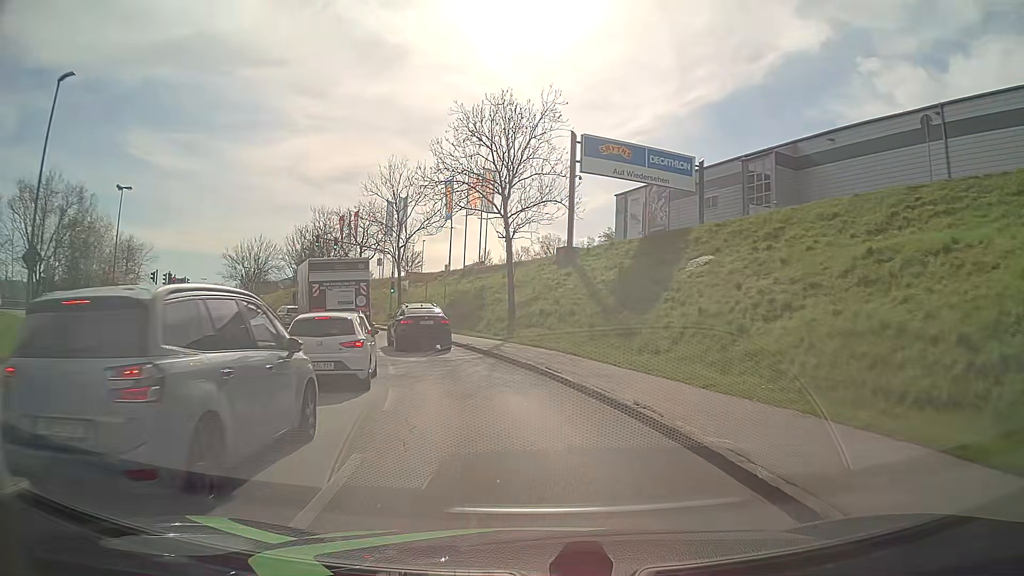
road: tertiary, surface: asphalt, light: Day
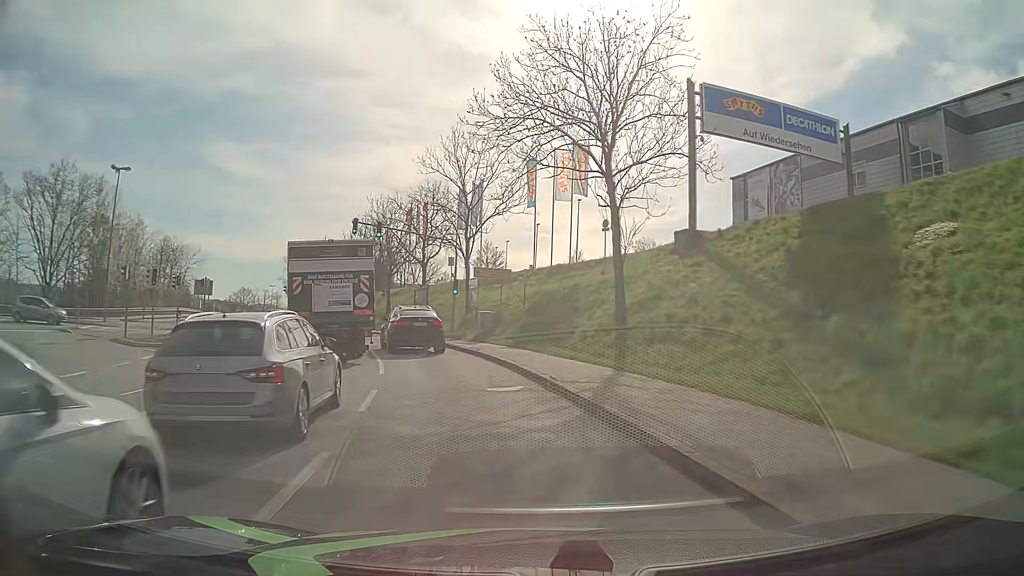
(-0.8, +12.1) m; -8°
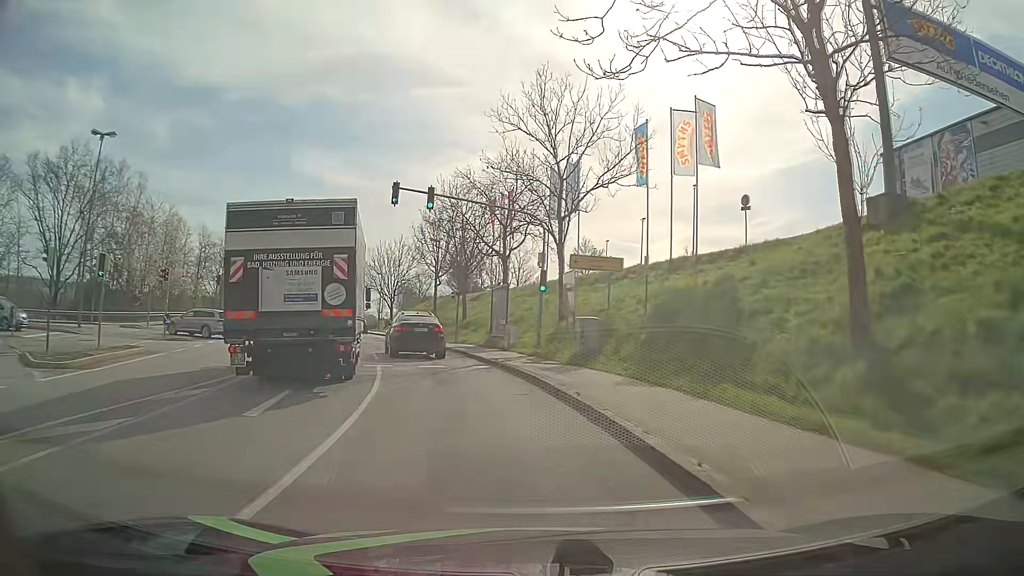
(-0.8, +12.0) m; -8°
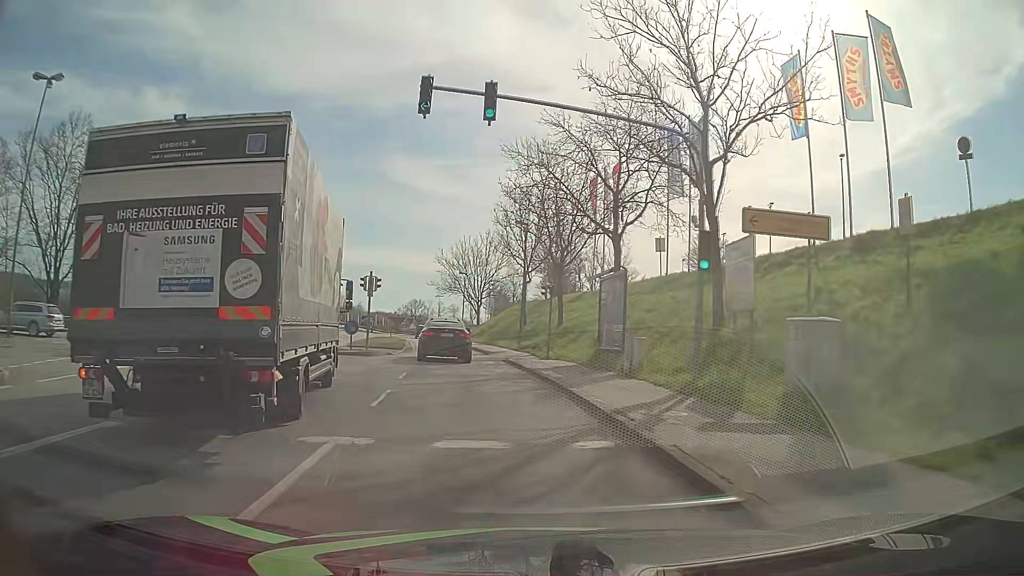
(-0.8, +12.3) m; -8°
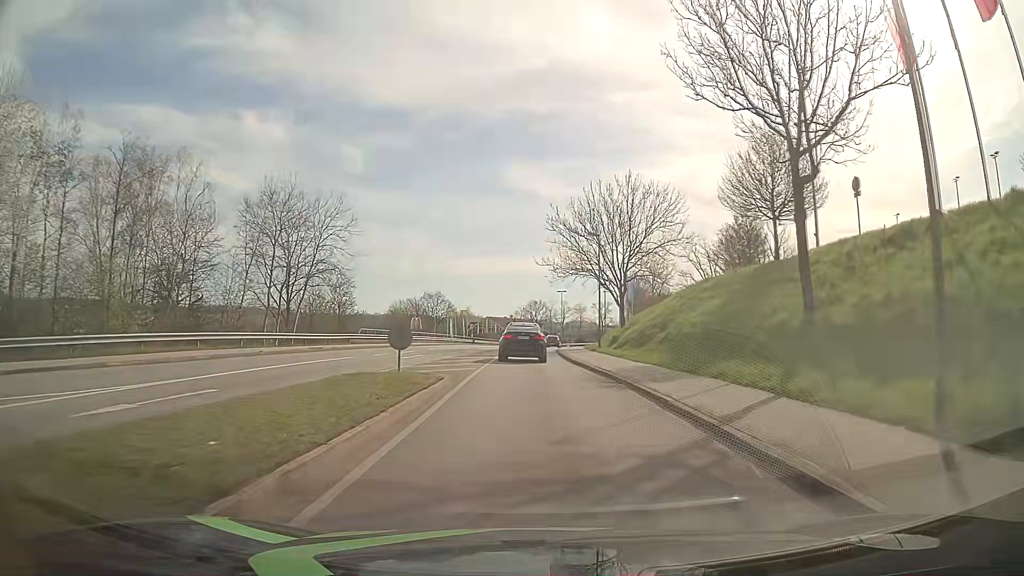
(-3.8, +33.7) m; -10°
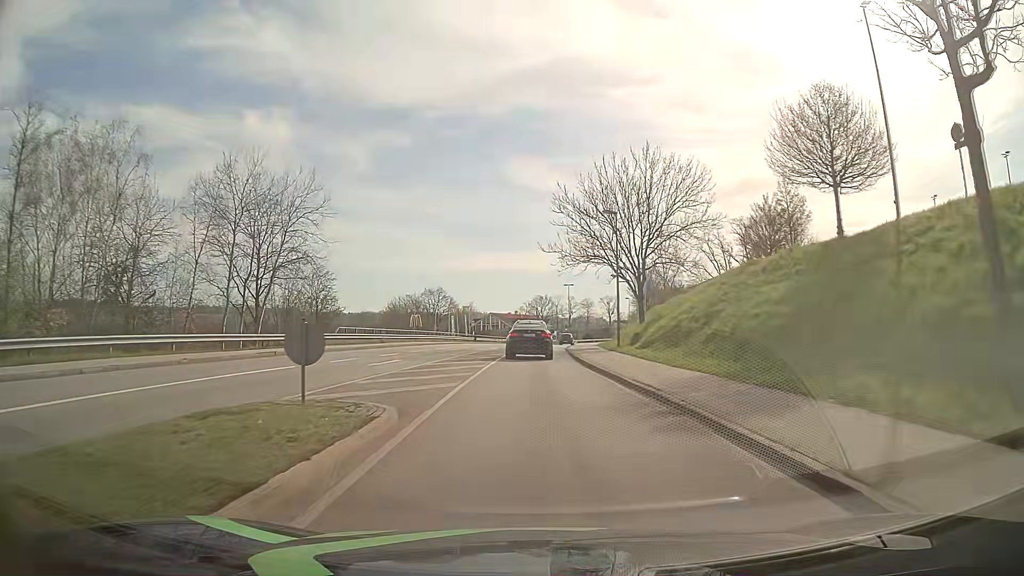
(0.0, +7.2) m; -1°
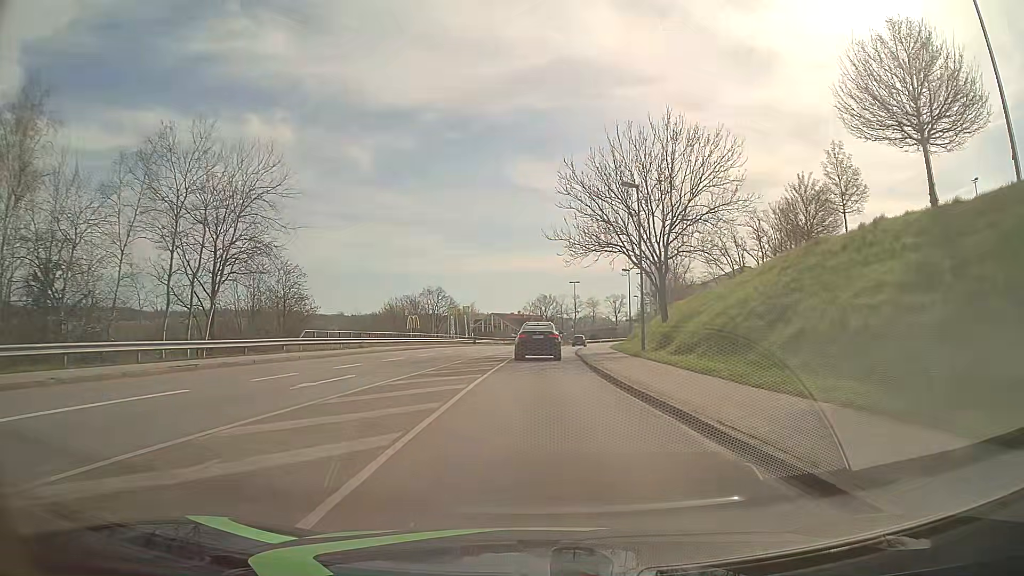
(0.0, +7.3) m; 0°
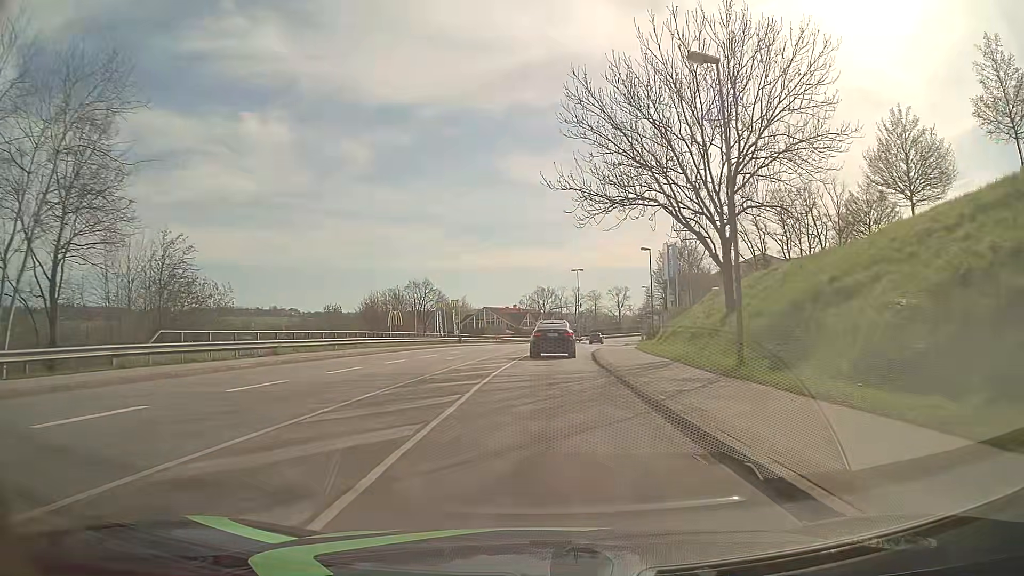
(0.0, +14.8) m; 0°
(0, +10) (0, +20) (+1, +30) (+1, +40) (+2, +50) (+3, +60) (+5, +70) (+6, +80) (+8, +90) (+10, +99) m
